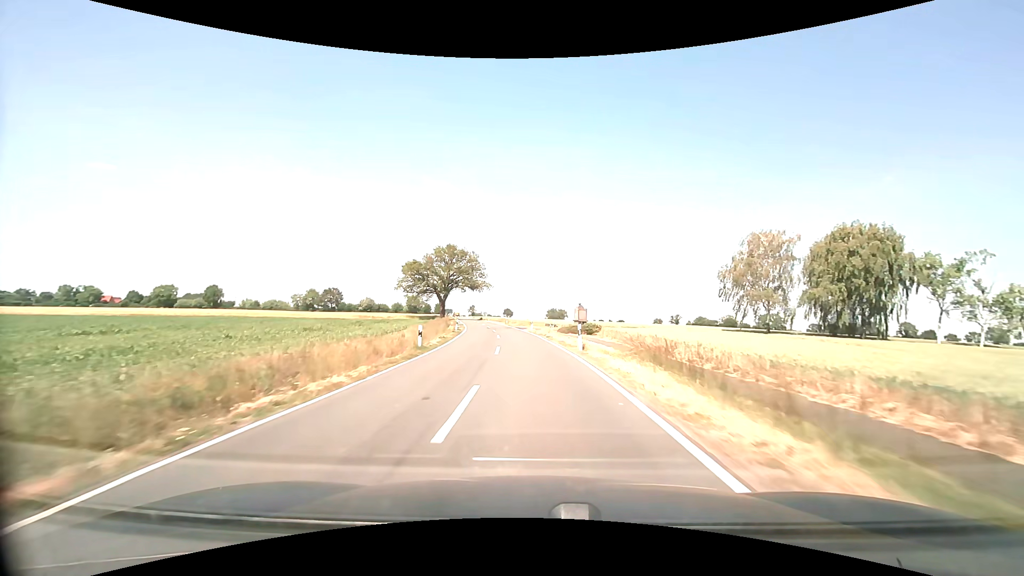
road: secondary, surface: asphalt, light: Day
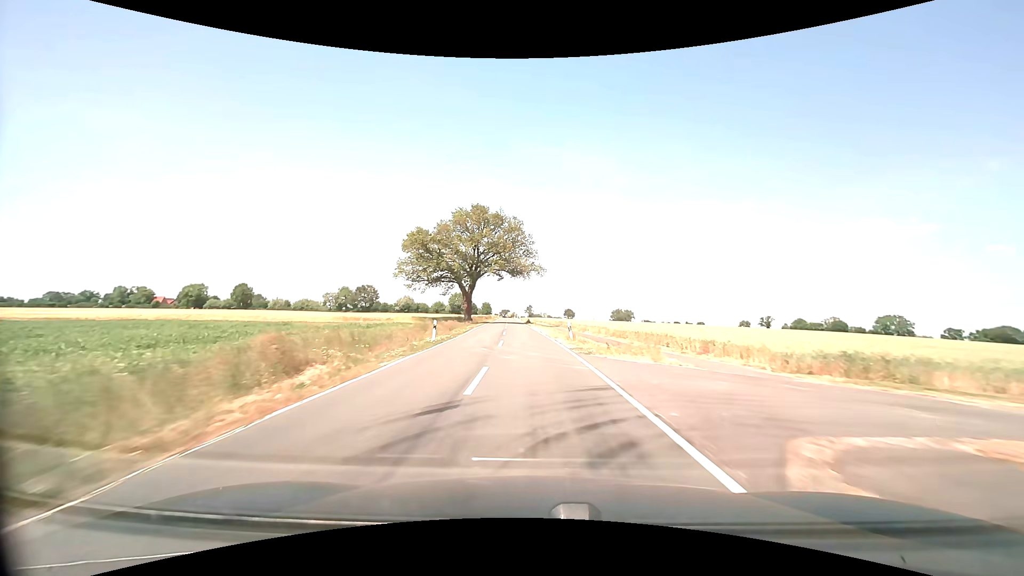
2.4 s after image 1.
(-2.5, +45.6) m; -7°
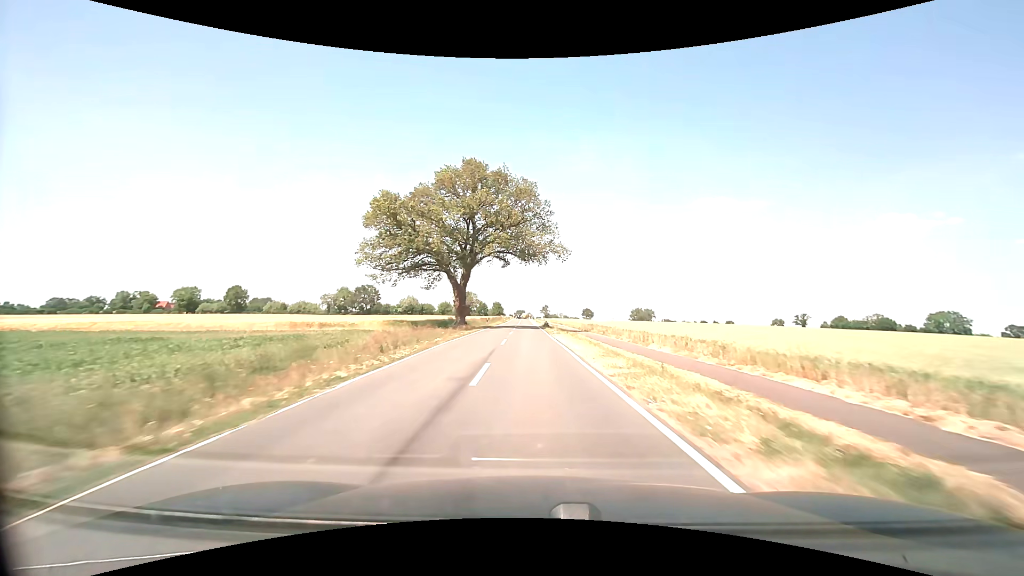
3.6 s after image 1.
(-0.5, +23.2) m; -2°
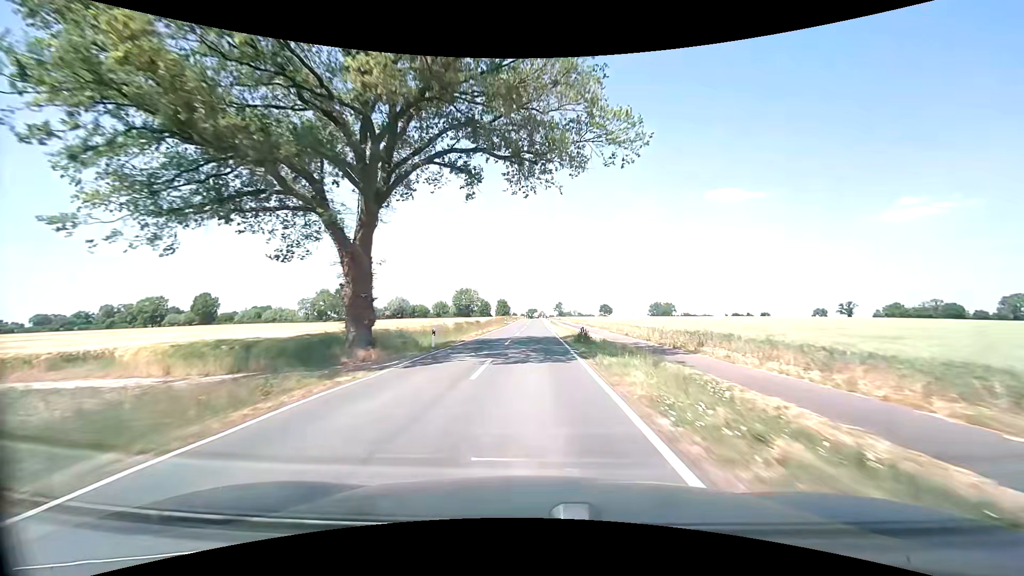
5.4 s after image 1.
(-0.2, +35.1) m; -1°
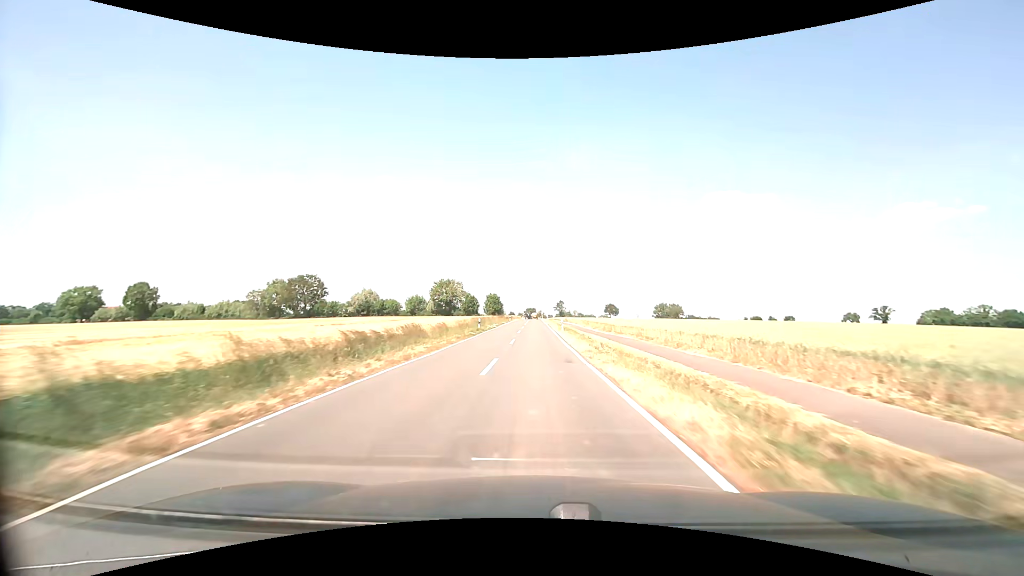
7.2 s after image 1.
(-0.2, +35.5) m; 0°
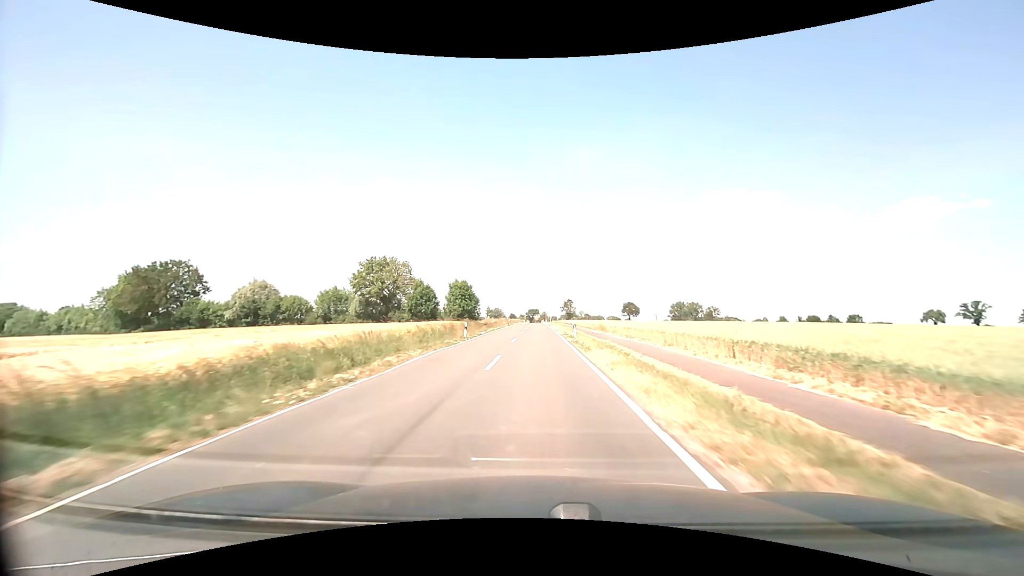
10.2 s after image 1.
(+0.1, +59.7) m; 0°
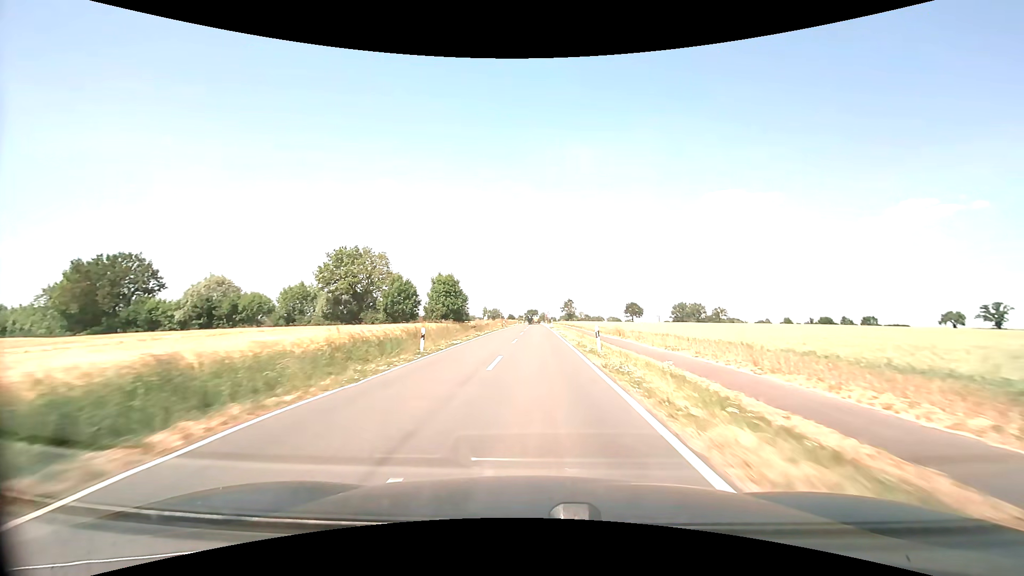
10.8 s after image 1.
(0.0, +11.9) m; 0°
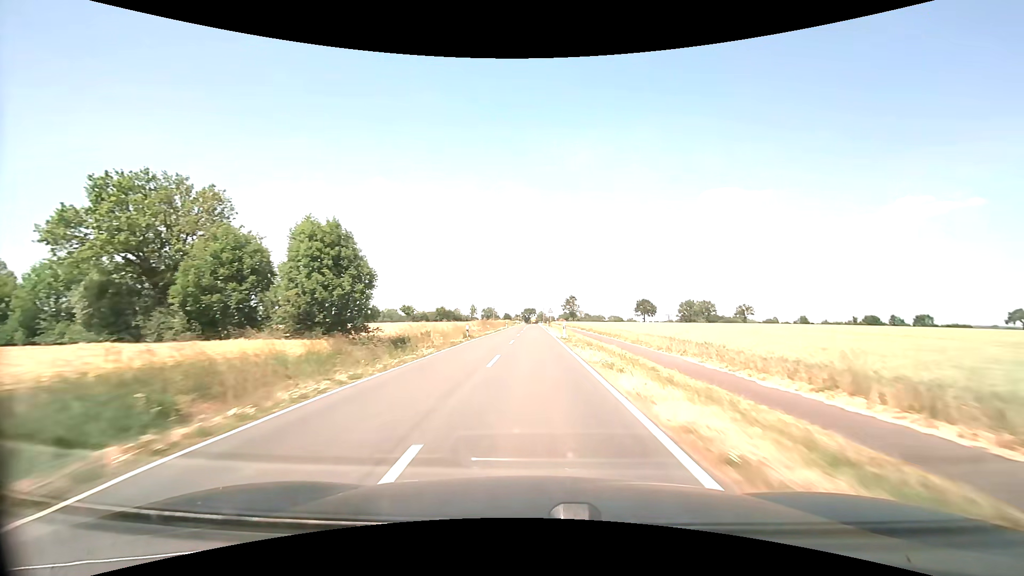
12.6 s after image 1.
(+0.2, +35.2) m; 0°
(0, +10) (0, +20) (0, +30) (0, +40) (0, +50) (0, +60) (0, +70) (0, +80) (0, +90) (0, +100) m
